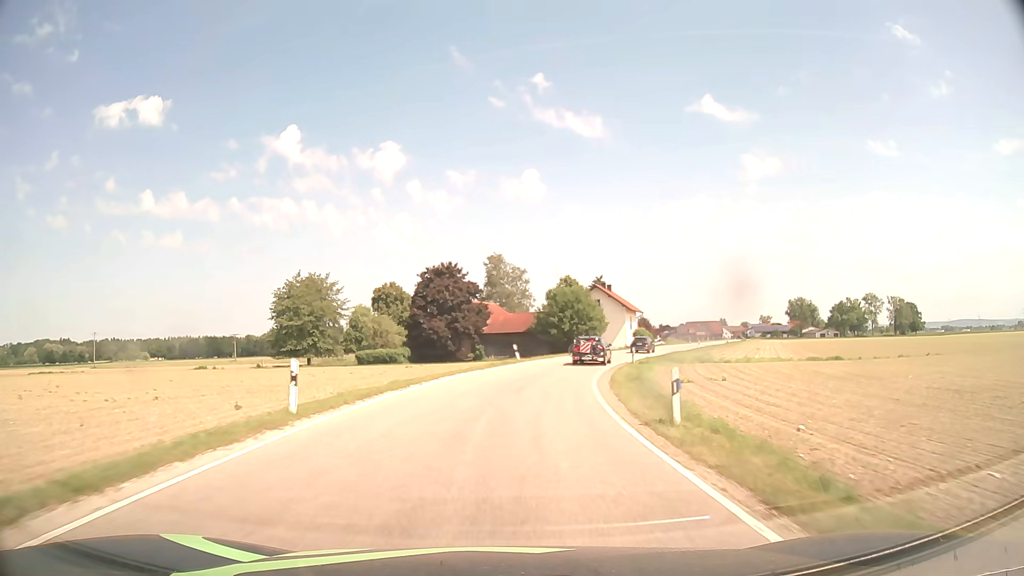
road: secondary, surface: asphalt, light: Day
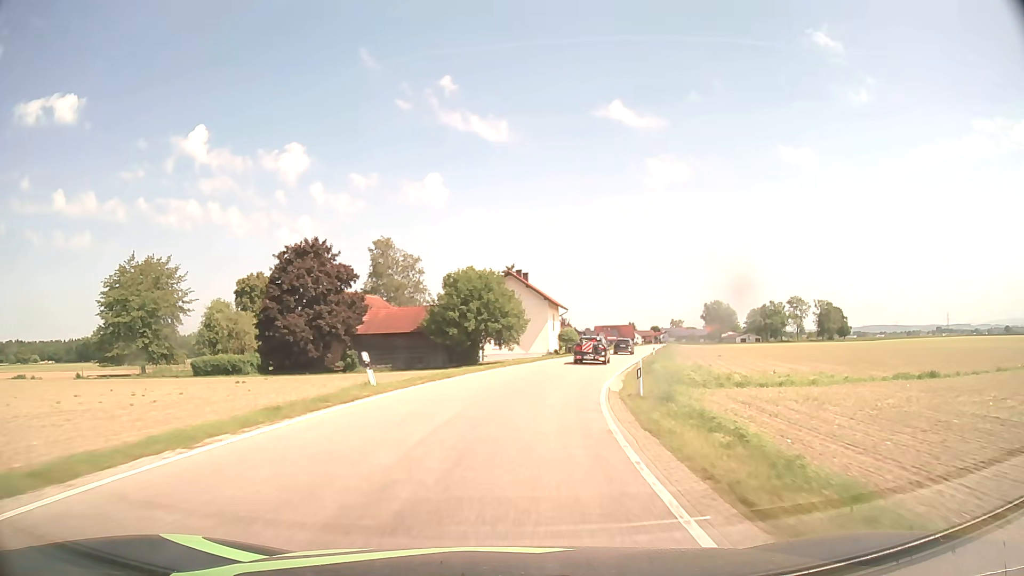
(+1.3, +22.9) m; +8°
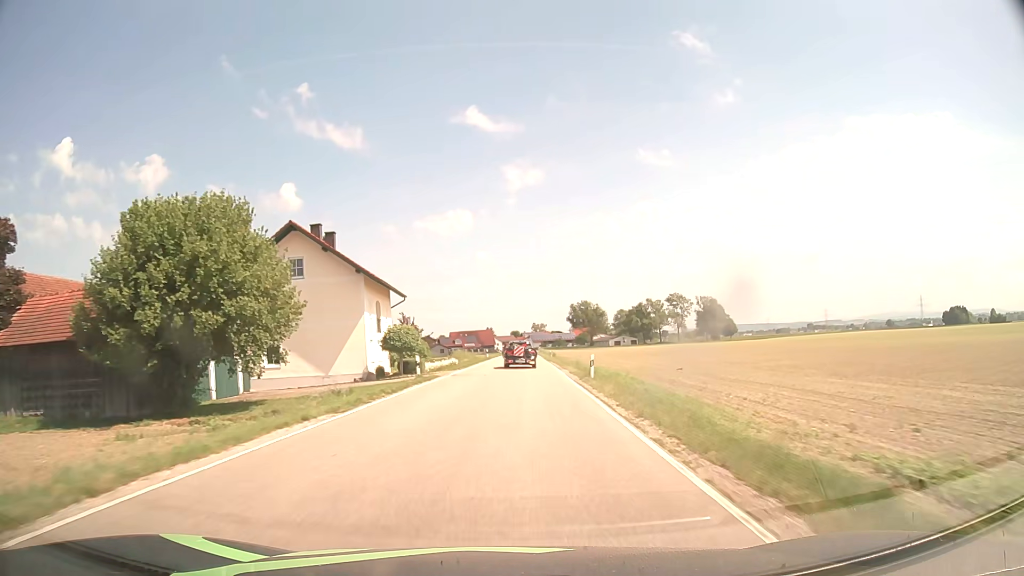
(+4.1, +33.8) m; +12°
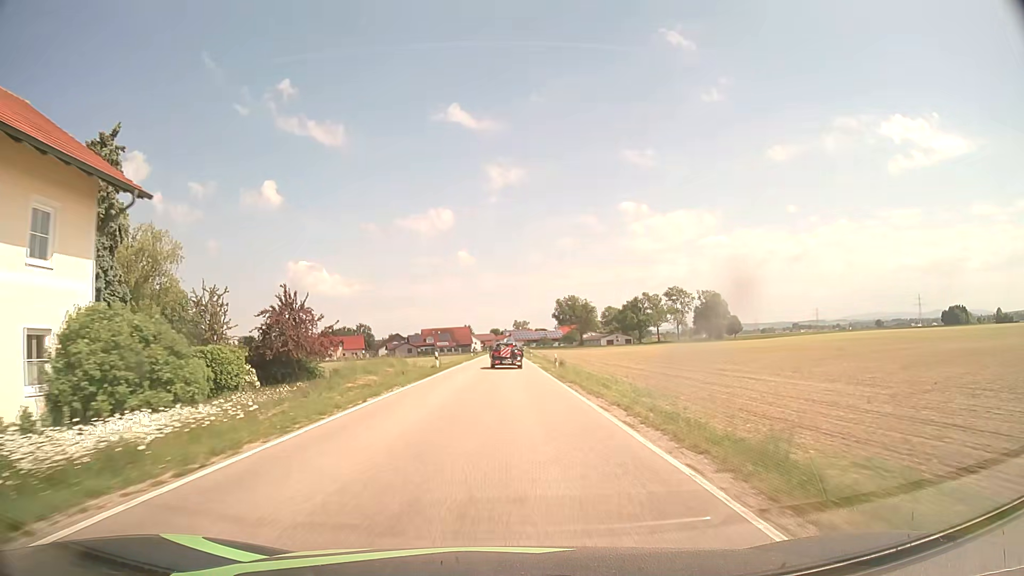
(+0.8, +34.5) m; +2°
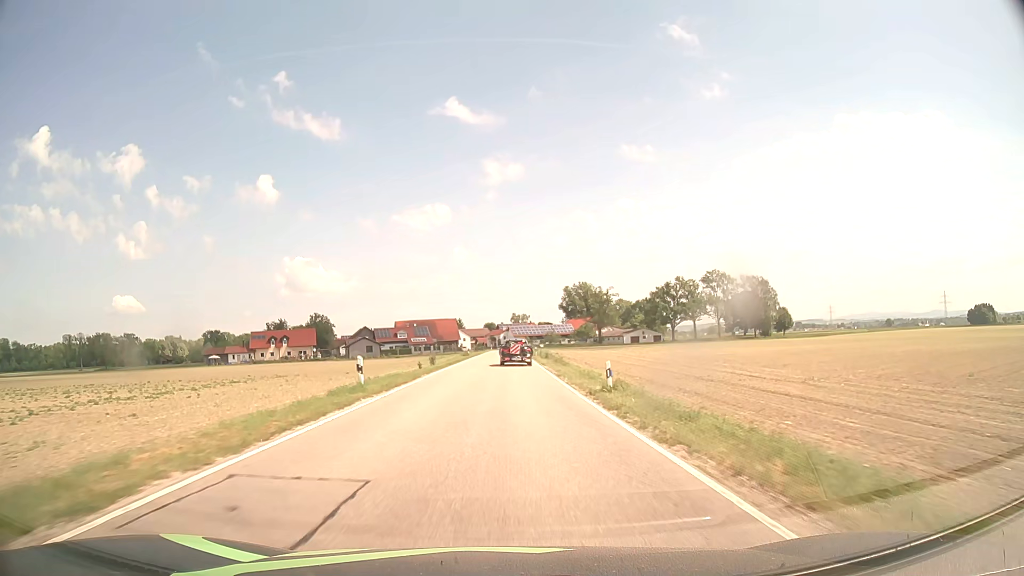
(-0.1, +59.0) m; 0°
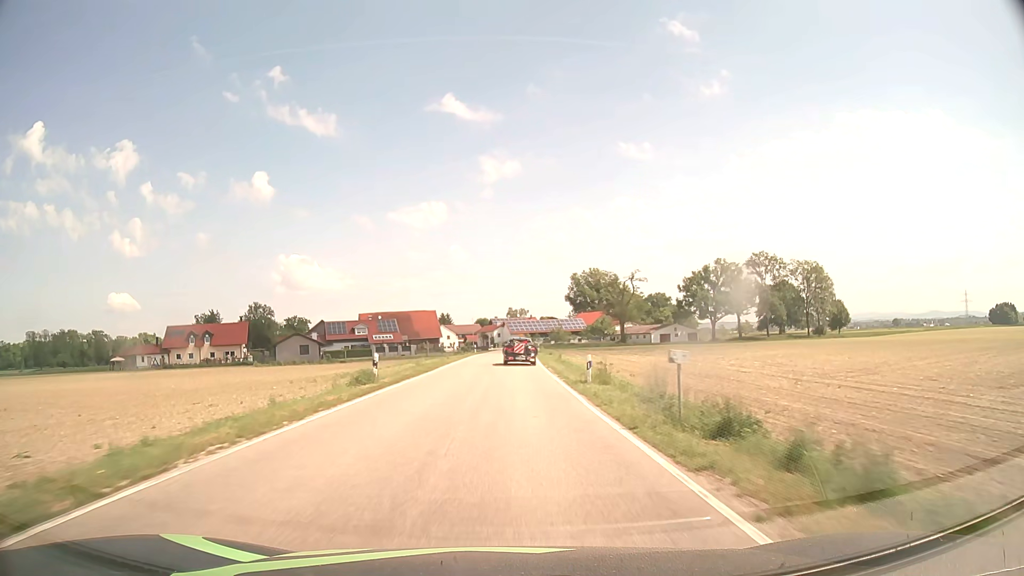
(+0.2, +47.0) m; 0°
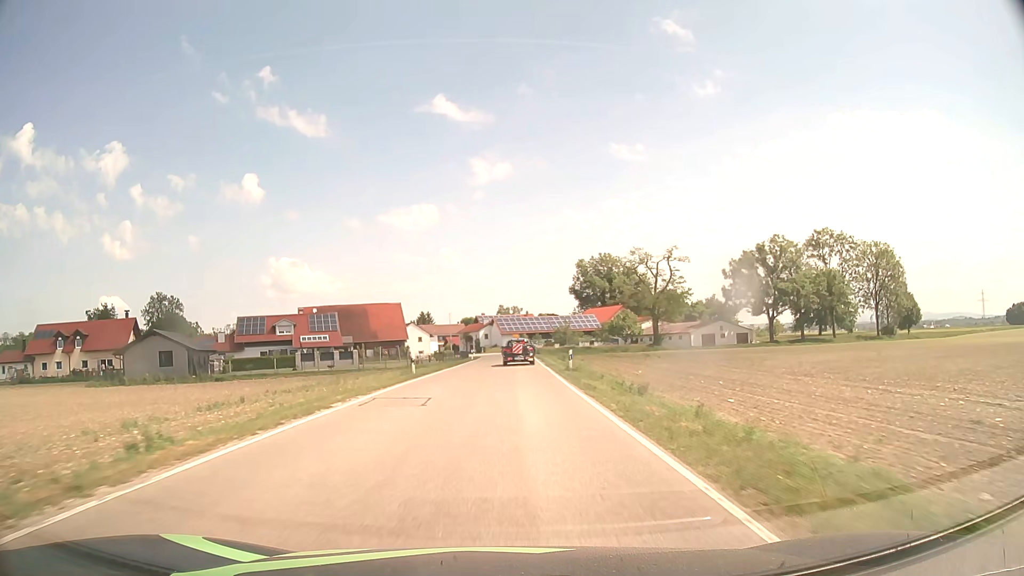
(+0.2, +43.4) m; +1°
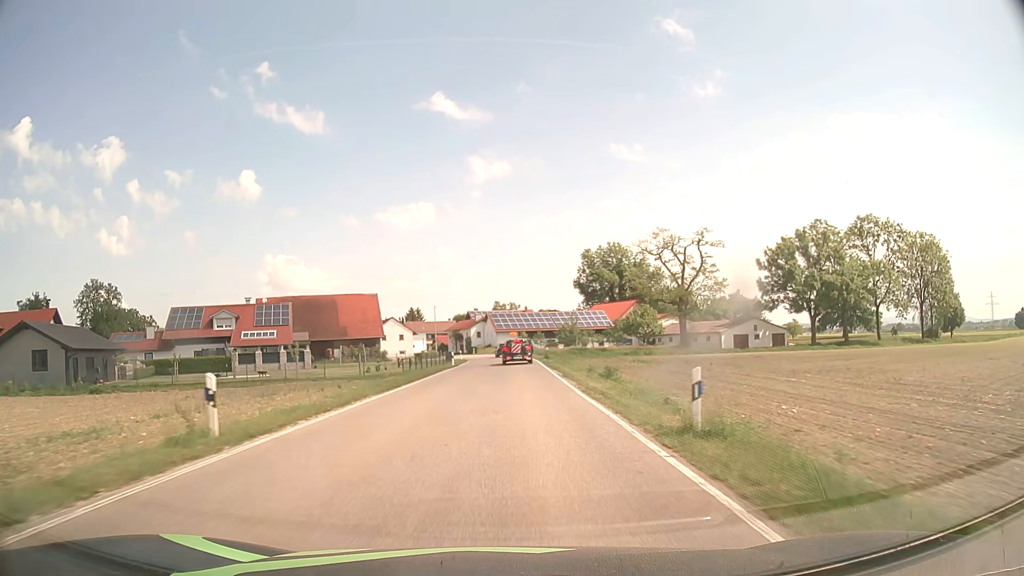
(+0.1, +20.1) m; 0°
(0, +10) (0, +20) (0, +30) (0, +40) (0, +50) (0, +60) (-1, +70) (-2, +80) (-3, +90) (-5, +100) m
